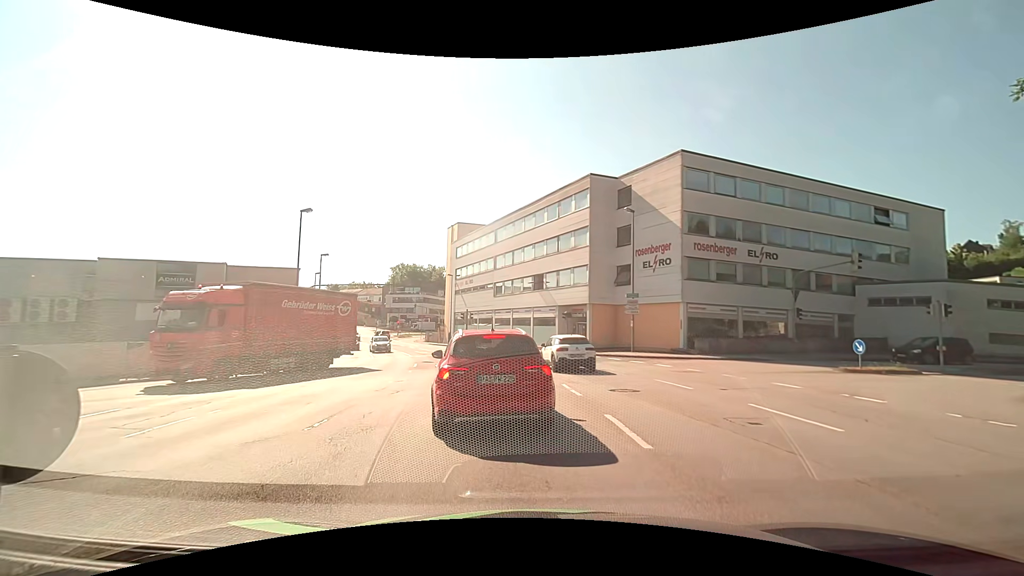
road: tertiary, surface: asphalt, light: Day
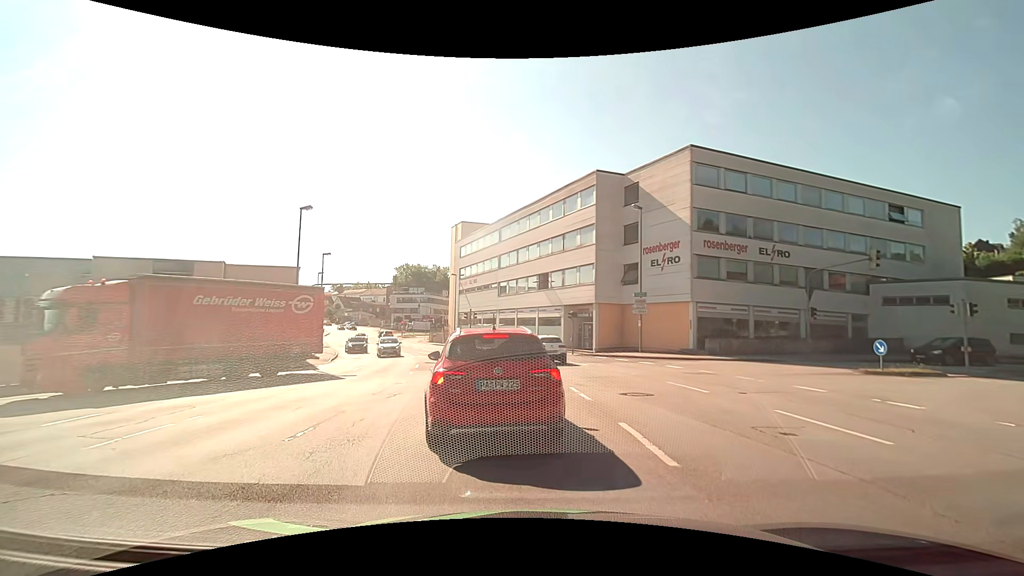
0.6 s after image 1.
(0.0, +0.8) m; 0°
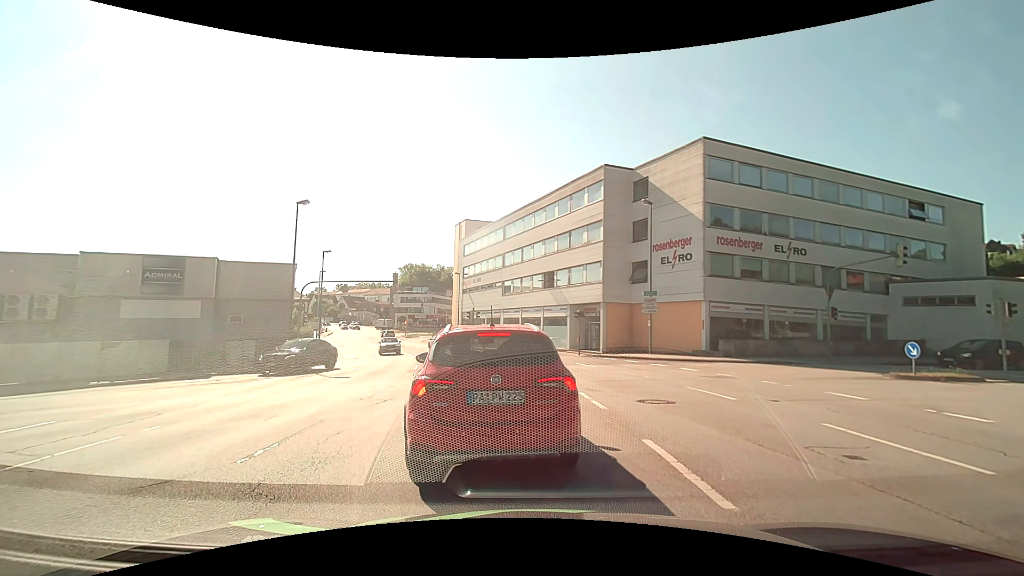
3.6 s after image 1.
(0.0, +1.3) m; 0°
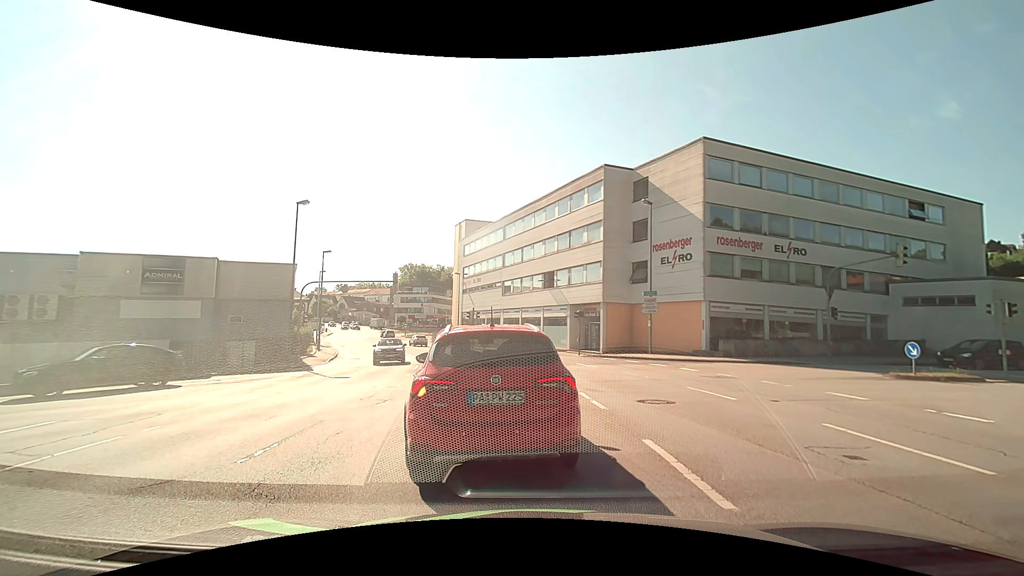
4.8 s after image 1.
(0.0, 0.0) m; 0°
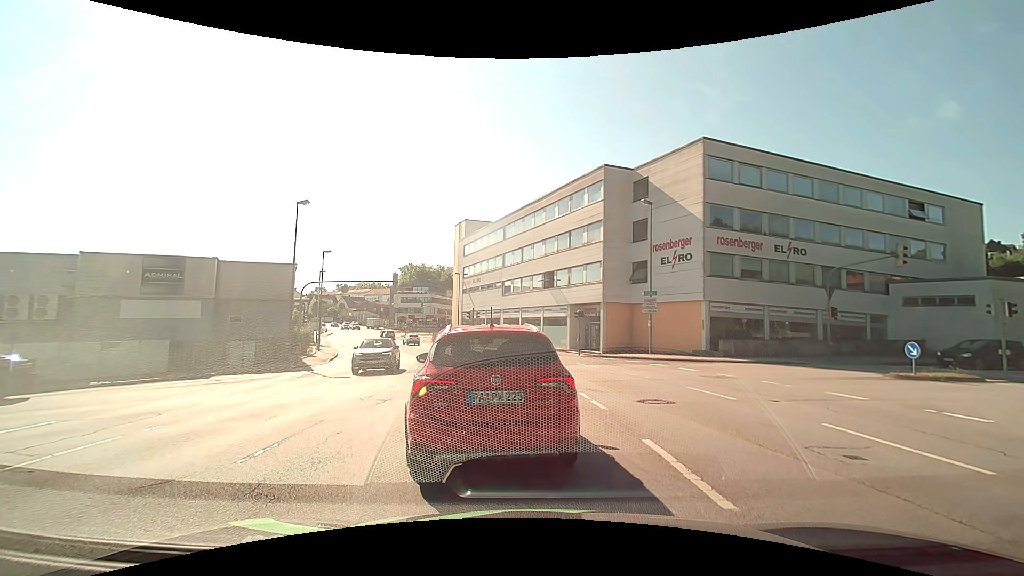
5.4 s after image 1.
(0.0, 0.0) m; 0°
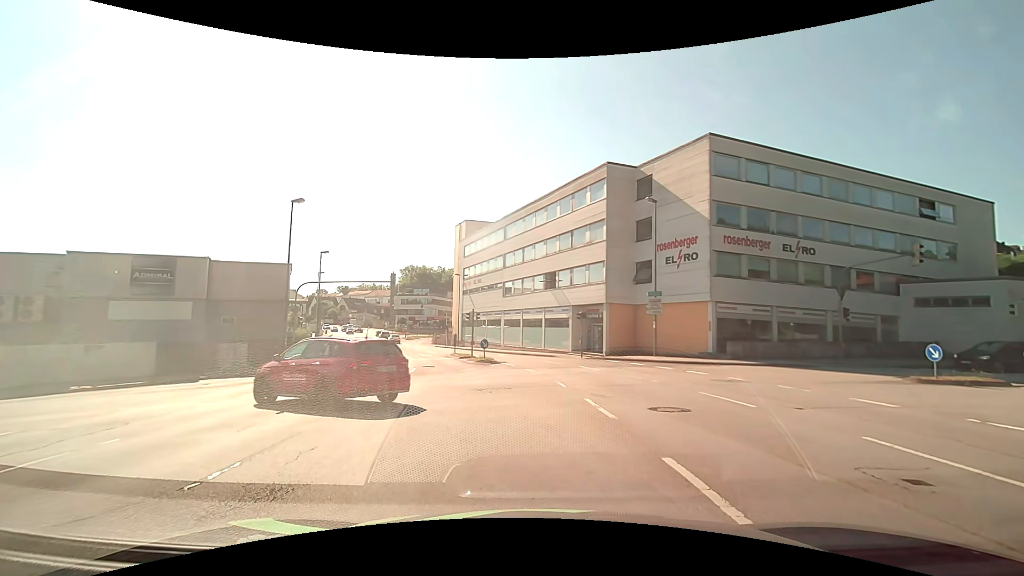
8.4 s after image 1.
(0.0, +0.9) m; 0°
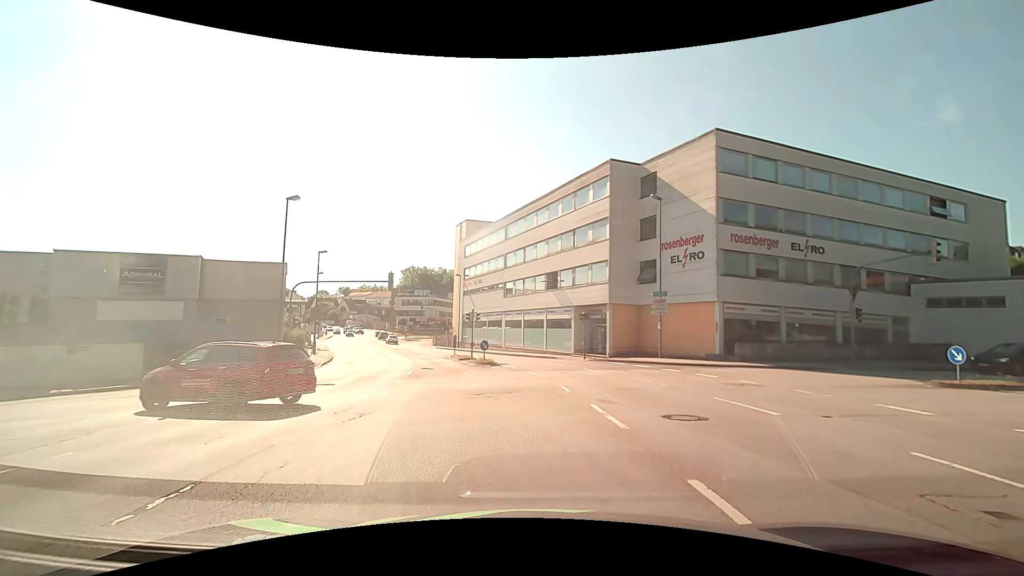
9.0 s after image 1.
(0.0, +0.9) m; -2°
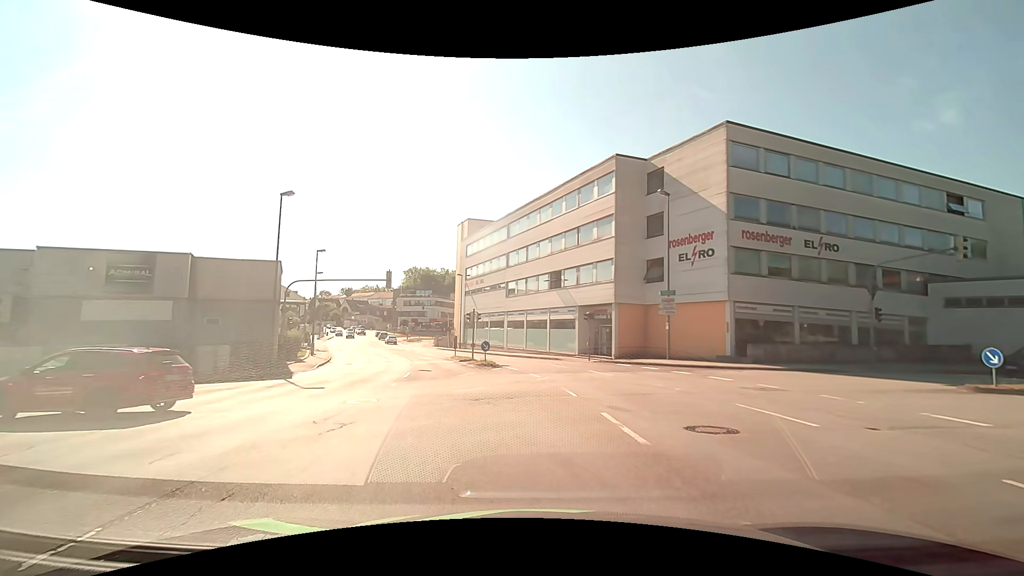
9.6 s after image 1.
(0.0, +1.2) m; +2°
(0, +10) (-7, +17) (-16, +15) (-25, +10) (-34, +6) (-43, +1) (-52, -3) (-61, -8) (-70, -12) (-79, -17) m
